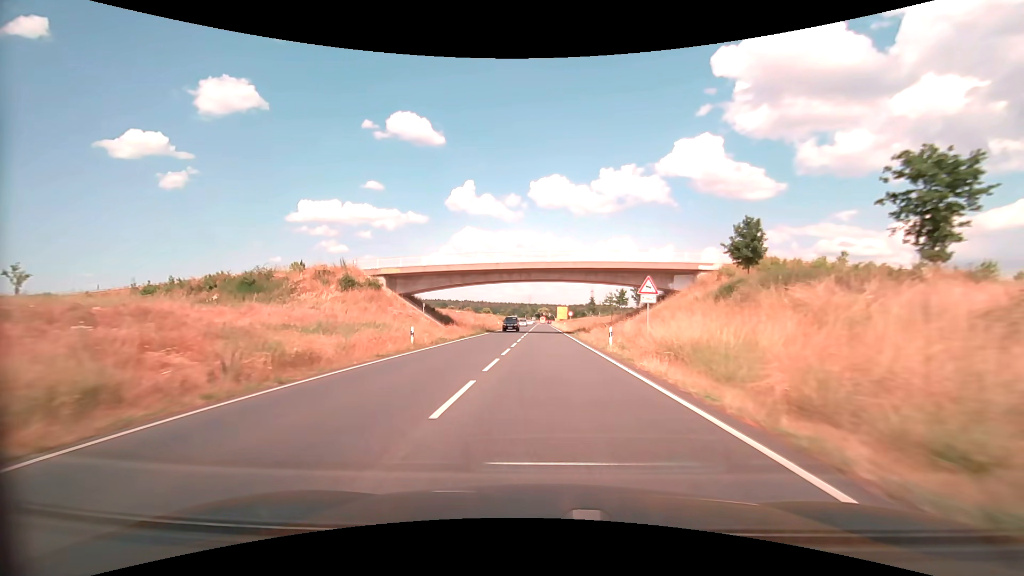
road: primary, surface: asphalt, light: Day
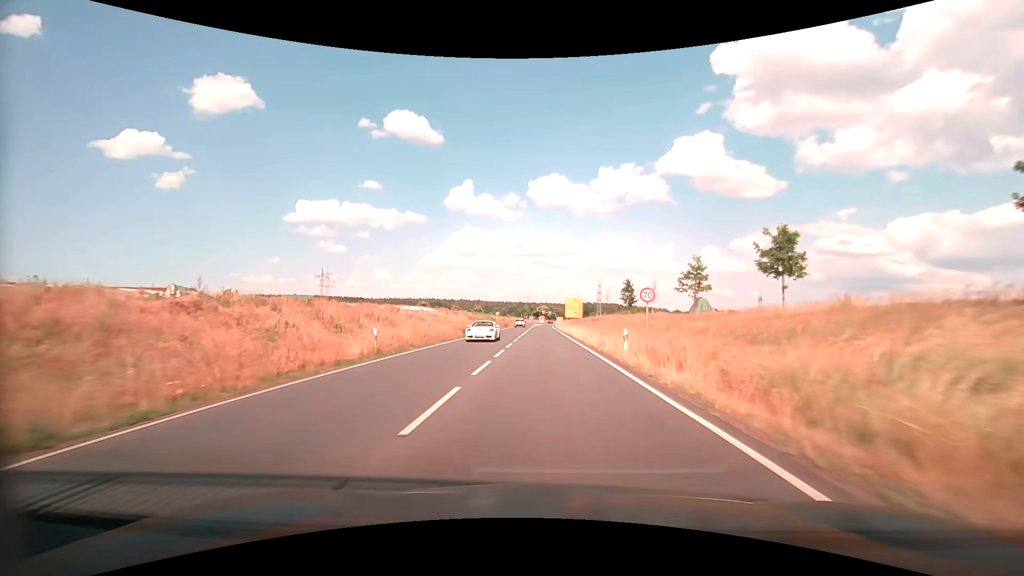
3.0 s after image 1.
(+0.3, +54.7) m; +1°
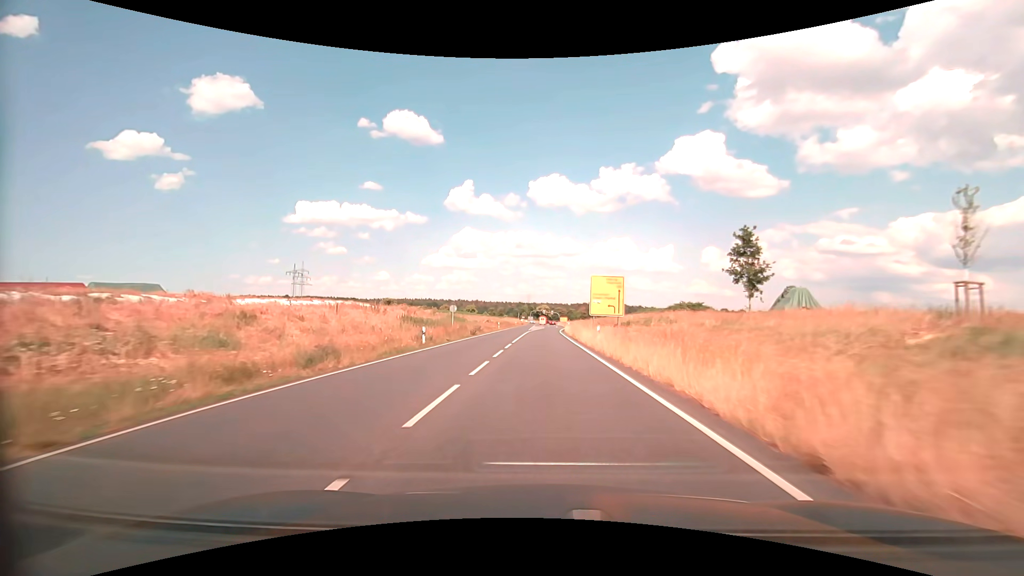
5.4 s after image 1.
(-0.2, +41.8) m; 0°
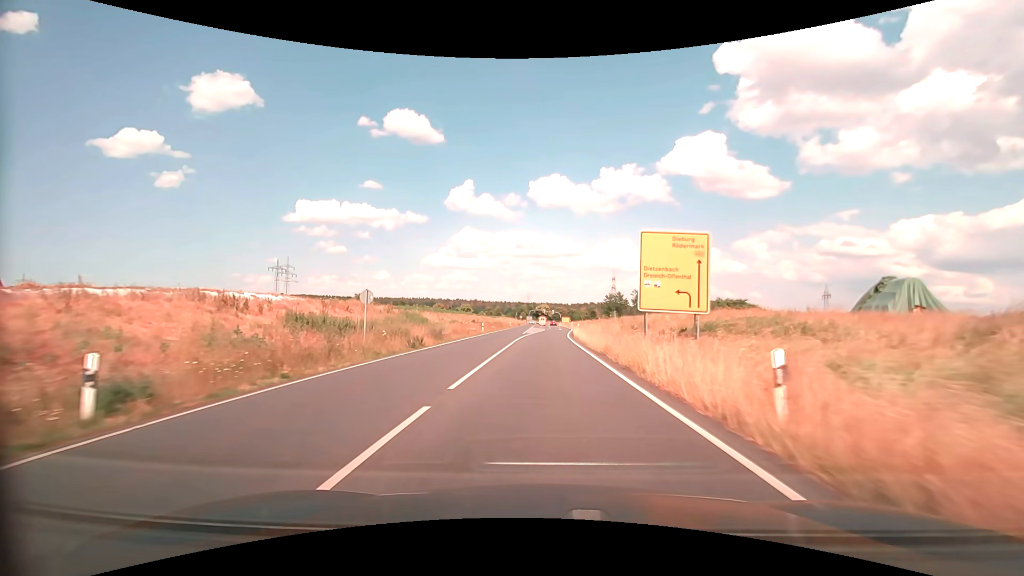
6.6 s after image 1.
(0.0, +20.6) m; 0°
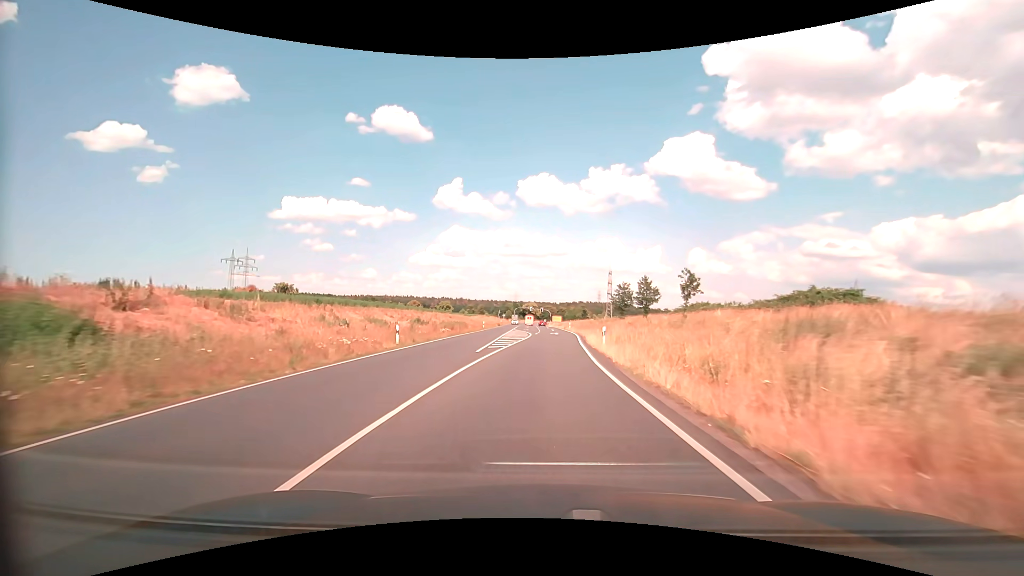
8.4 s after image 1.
(+0.2, +30.5) m; +2°
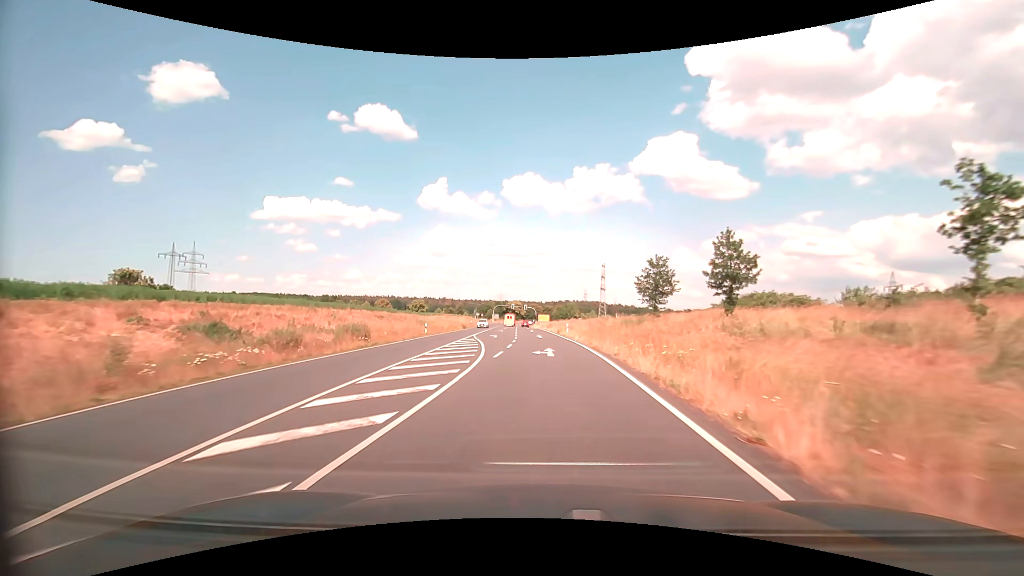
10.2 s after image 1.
(+0.4, +29.7) m; +1°
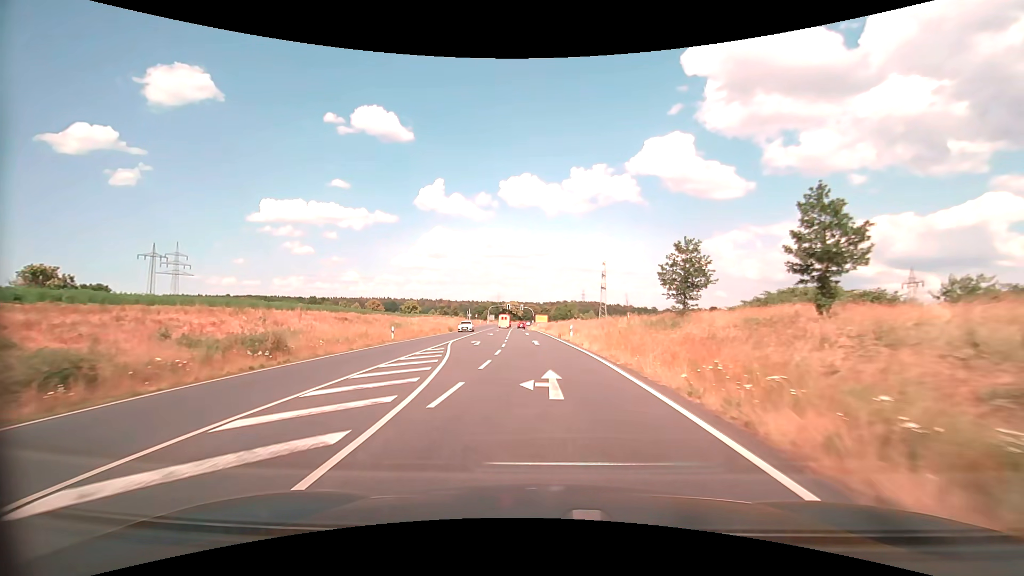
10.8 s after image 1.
(+0.1, +9.7) m; +1°
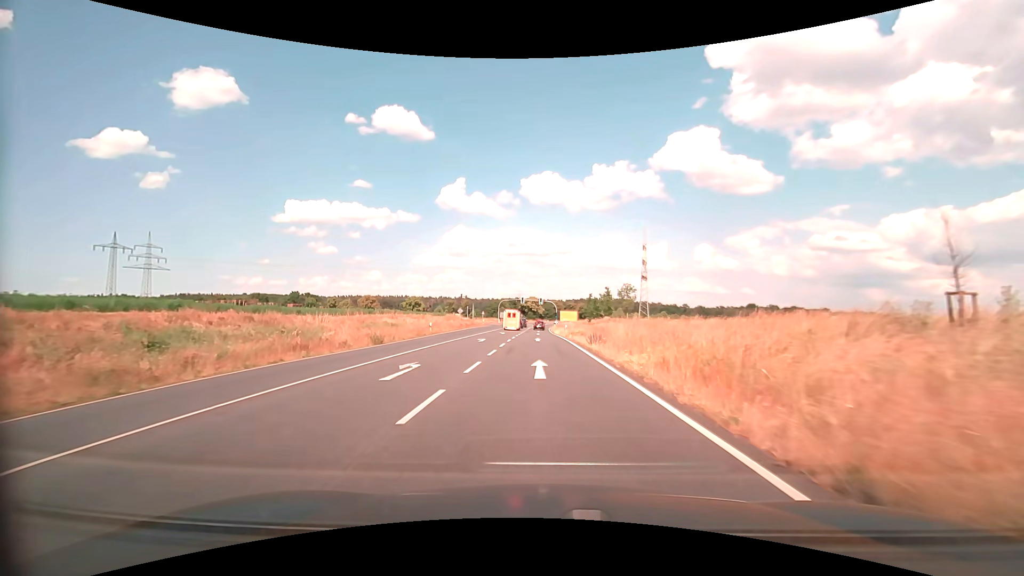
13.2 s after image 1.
(-0.8, +36.9) m; -3°
(0, +10) (0, +20) (0, +30) (-1, +40) (-1, +50) (-1, +60) (-1, +70) (-1, +80) (-1, +90) (0, +100) m
